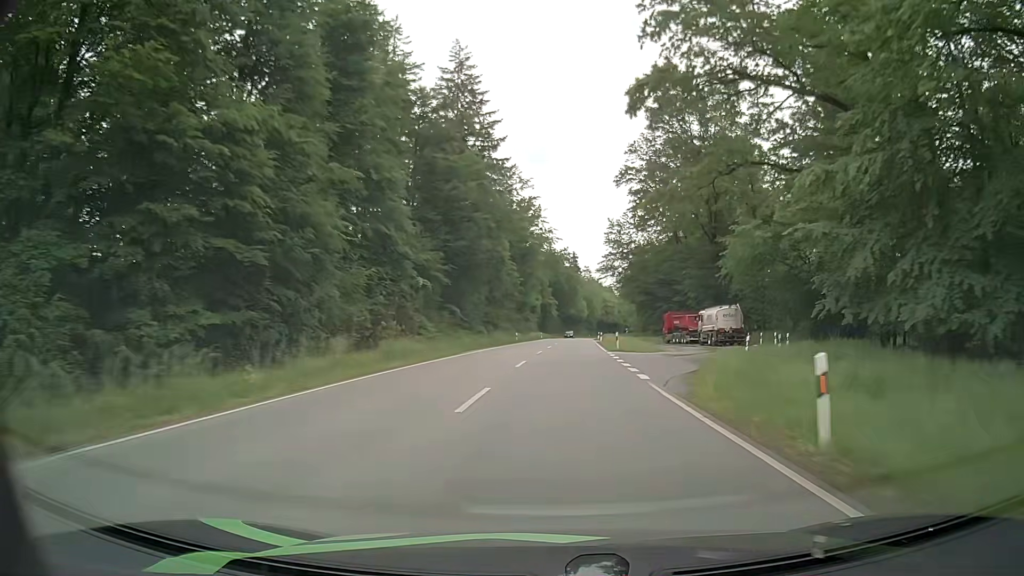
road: secondary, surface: asphalt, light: Day
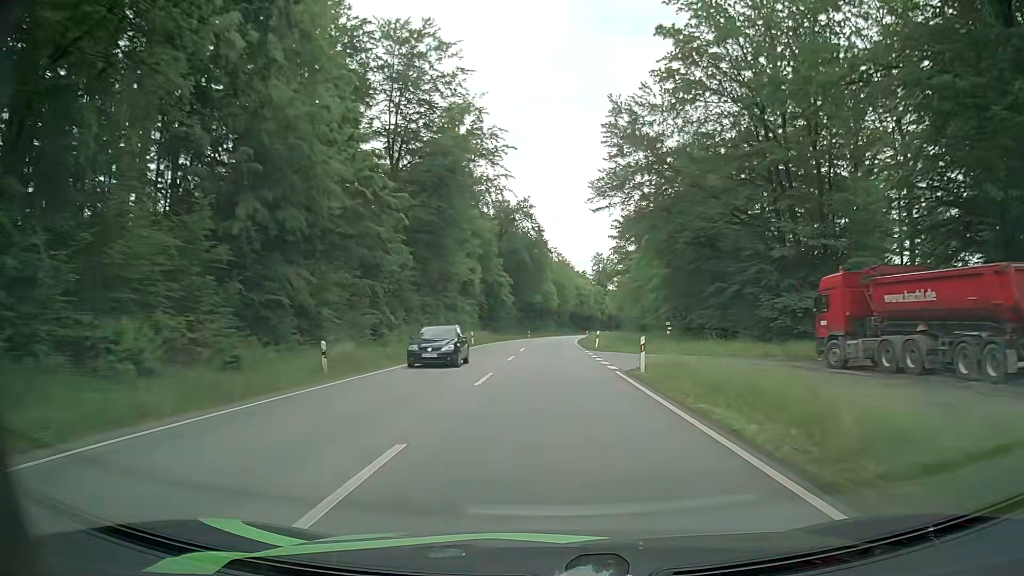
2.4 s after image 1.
(+2.3, +54.7) m; +3°
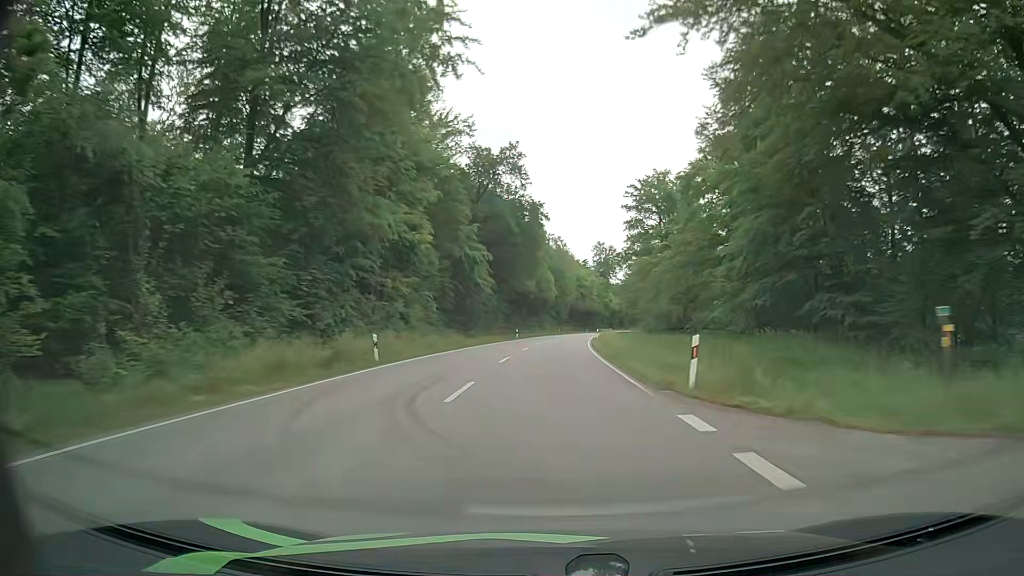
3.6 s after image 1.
(+0.1, +28.0) m; +1°
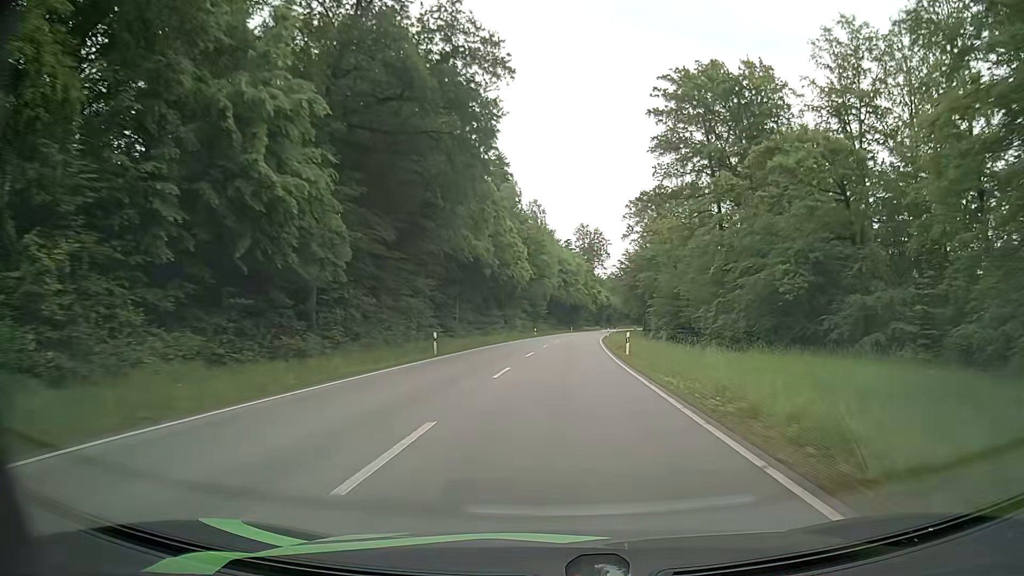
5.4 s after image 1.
(+0.5, +42.2) m; +2°
